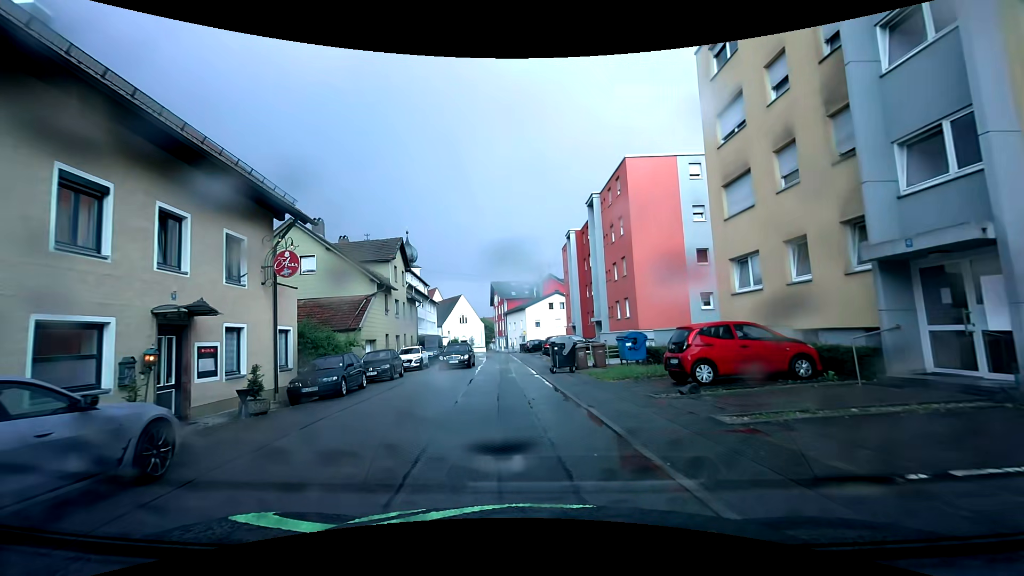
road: residential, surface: asphalt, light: Day
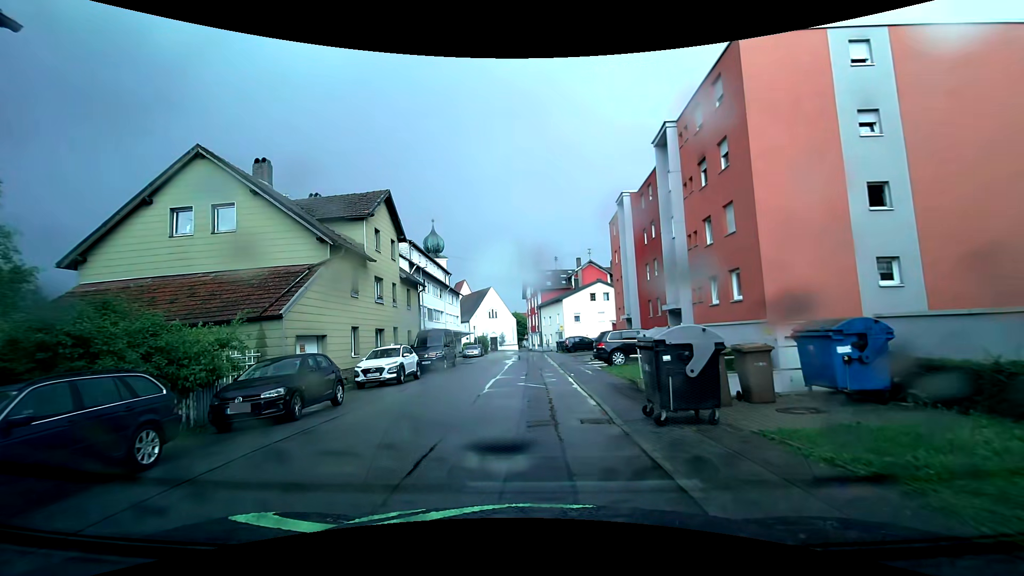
(-0.5, +12.4) m; -4°
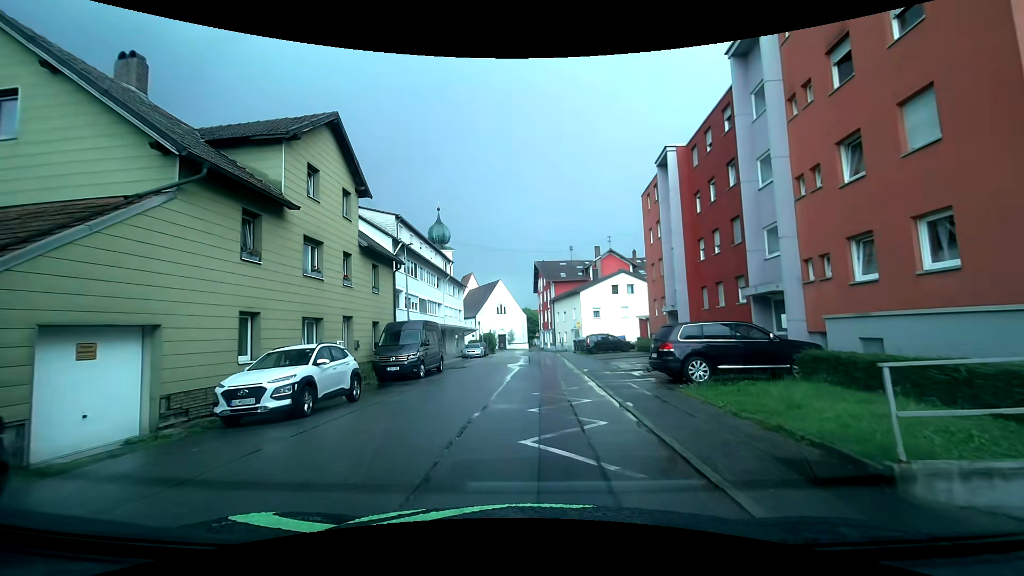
(-0.2, +9.3) m; -3°
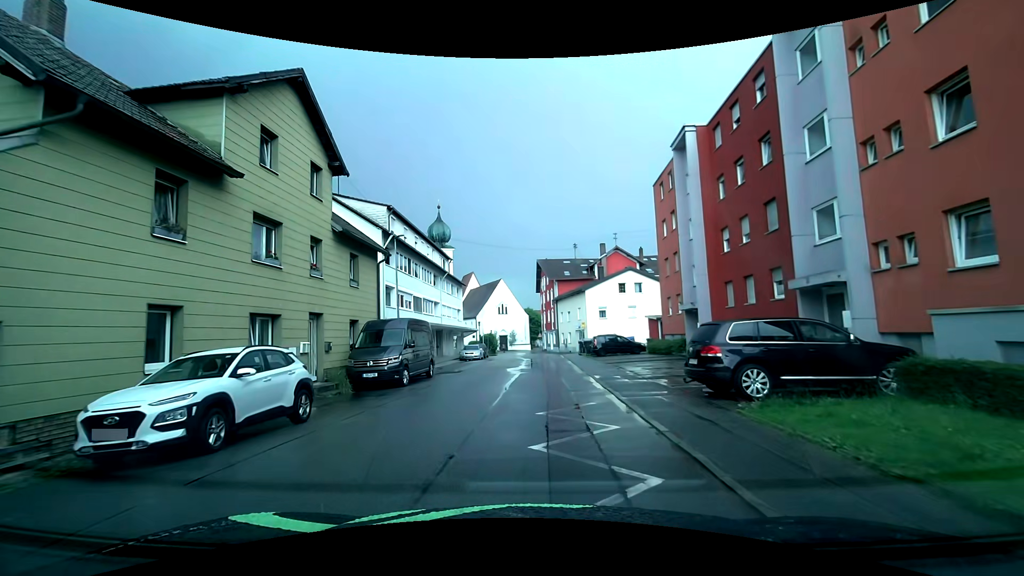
(0.0, +3.2) m; 0°
